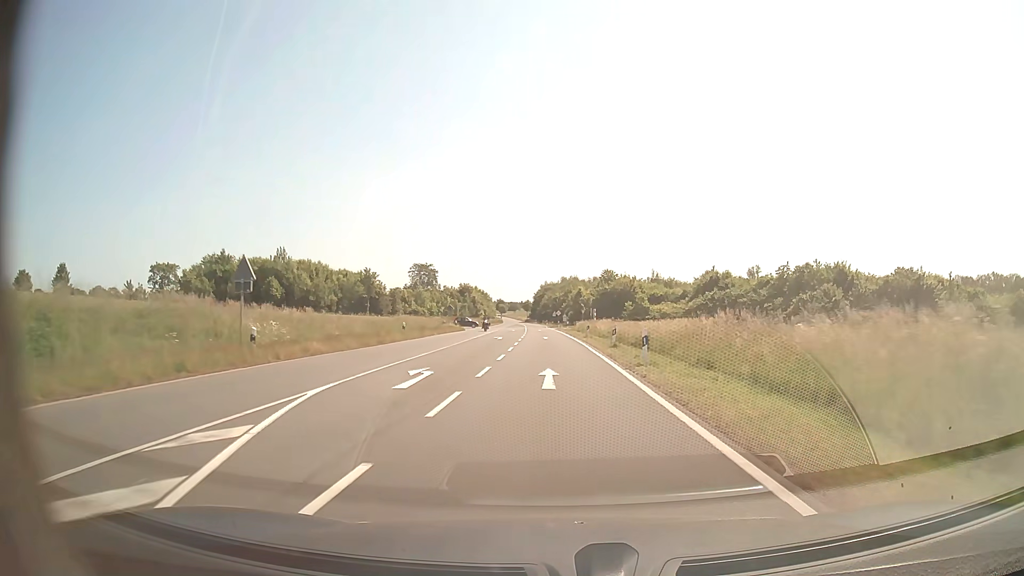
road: secondary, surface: asphalt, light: Day
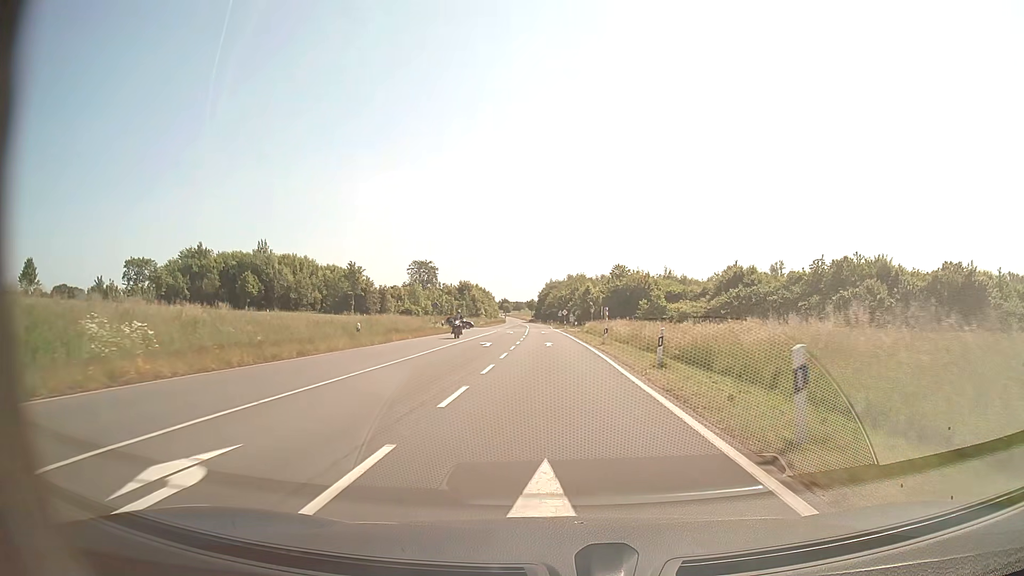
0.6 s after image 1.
(0.0, +11.3) m; 0°
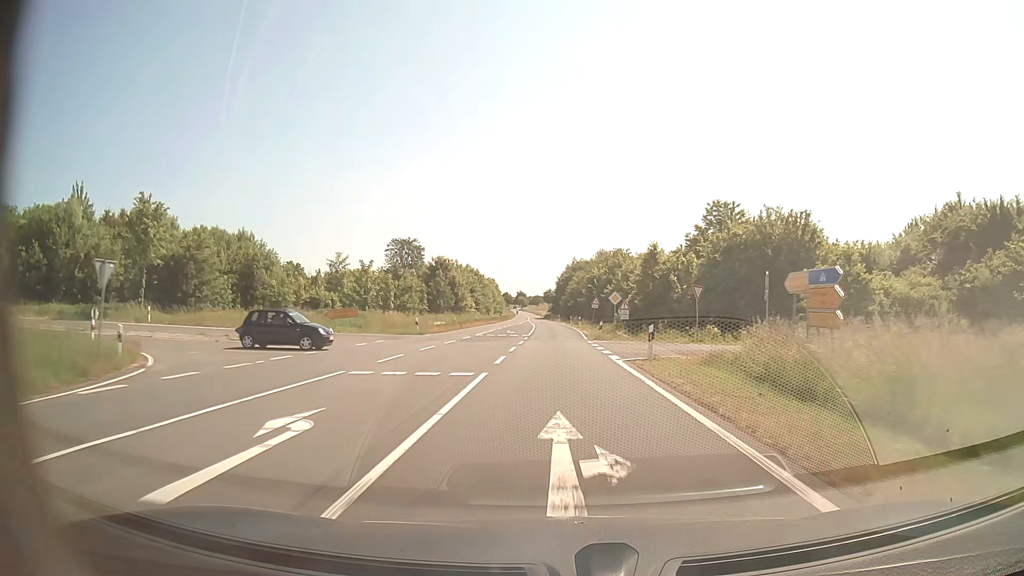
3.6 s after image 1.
(-1.1, +57.4) m; -2°
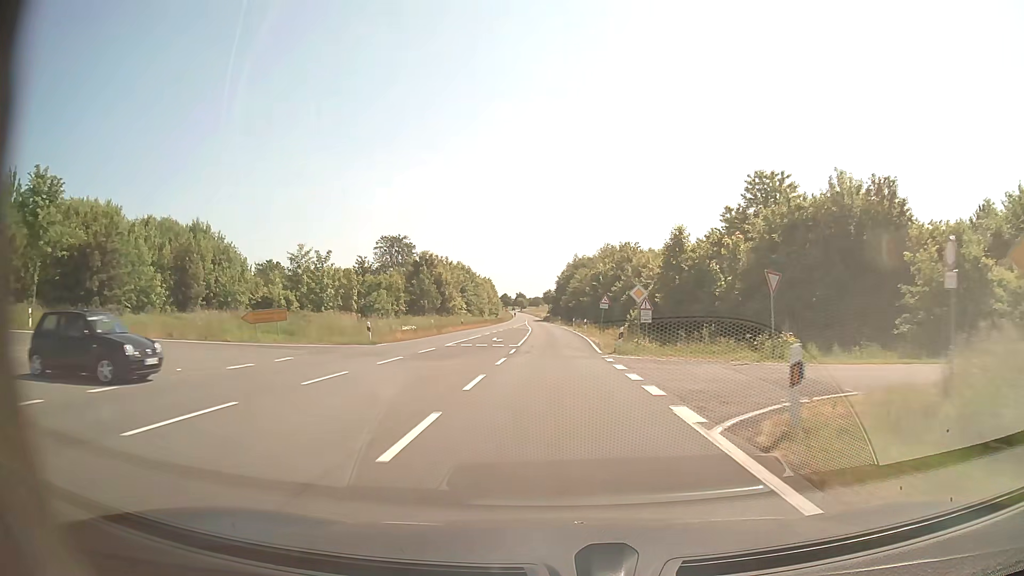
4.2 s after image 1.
(0.0, +11.7) m; 0°
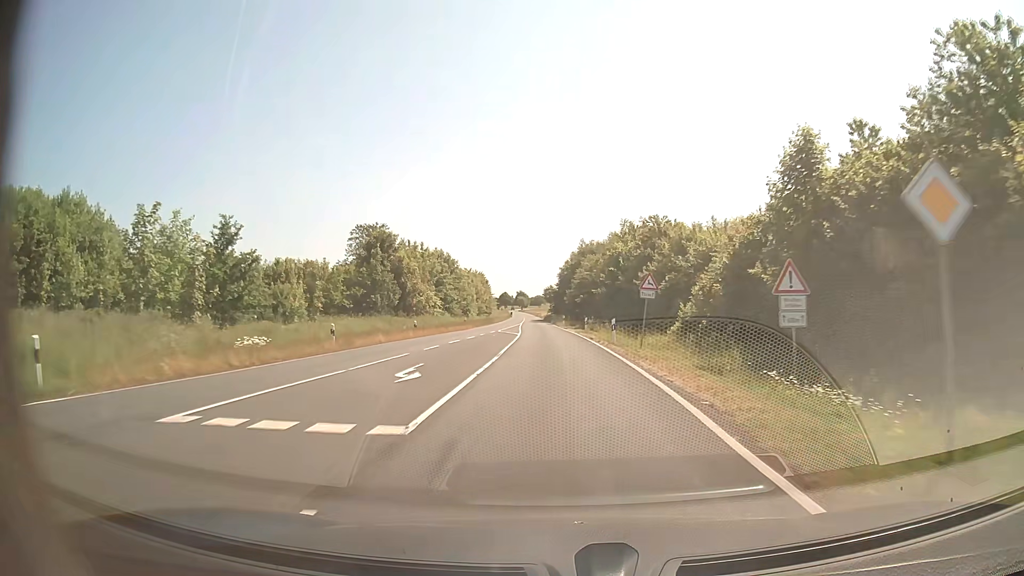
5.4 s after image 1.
(0.0, +23.5) m; 0°
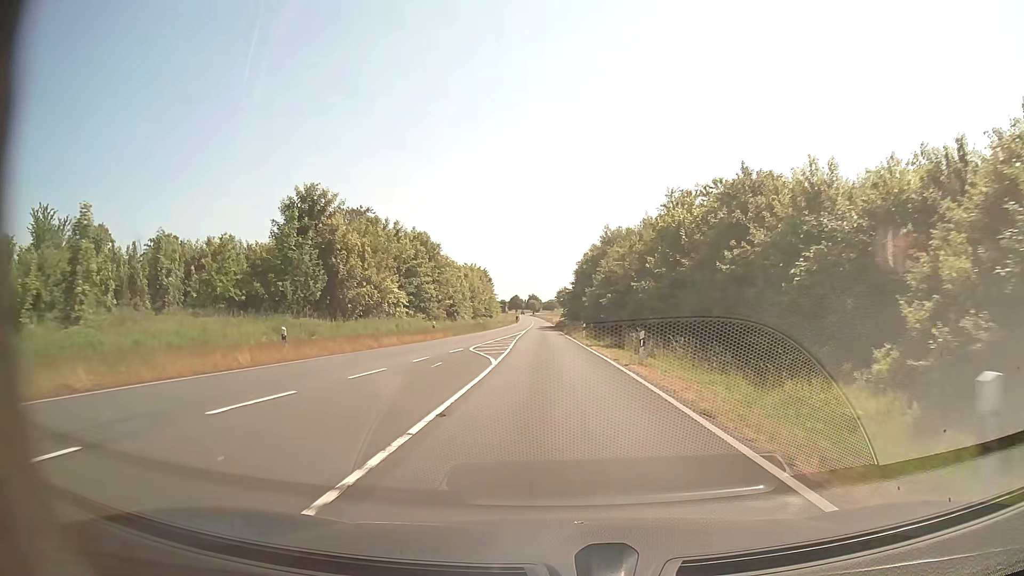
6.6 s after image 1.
(-0.3, +23.5) m; -1°
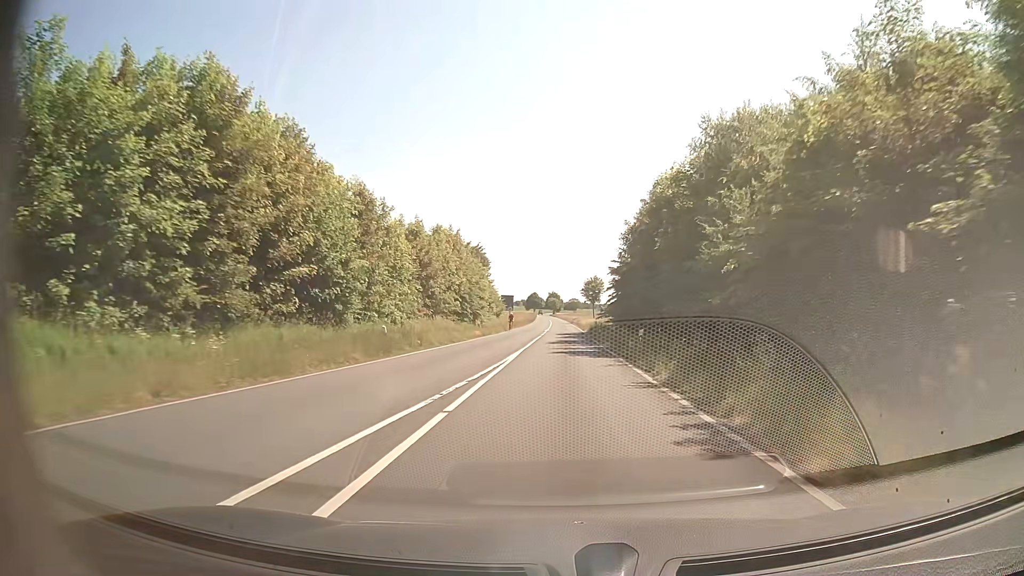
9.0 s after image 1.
(-1.4, +46.8) m; -2°
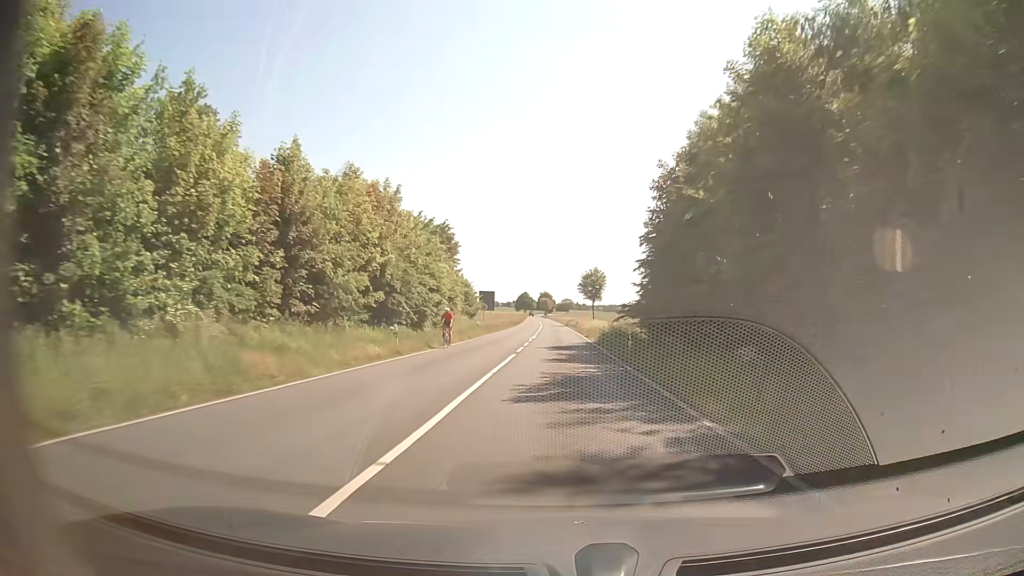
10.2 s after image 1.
(+0.1, +23.4) m; 0°
(0, +10) (0, +20) (0, +30) (0, +40) (0, +50) (0, +60) (0, +70) (0, +80) (0, +90) (0, +100) m
